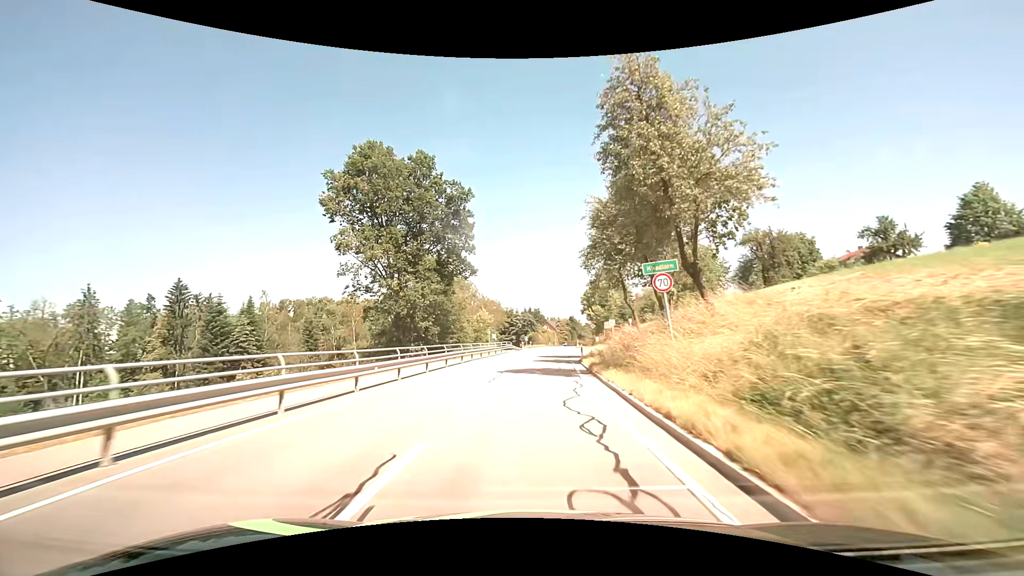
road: secondary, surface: asphalt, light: Day
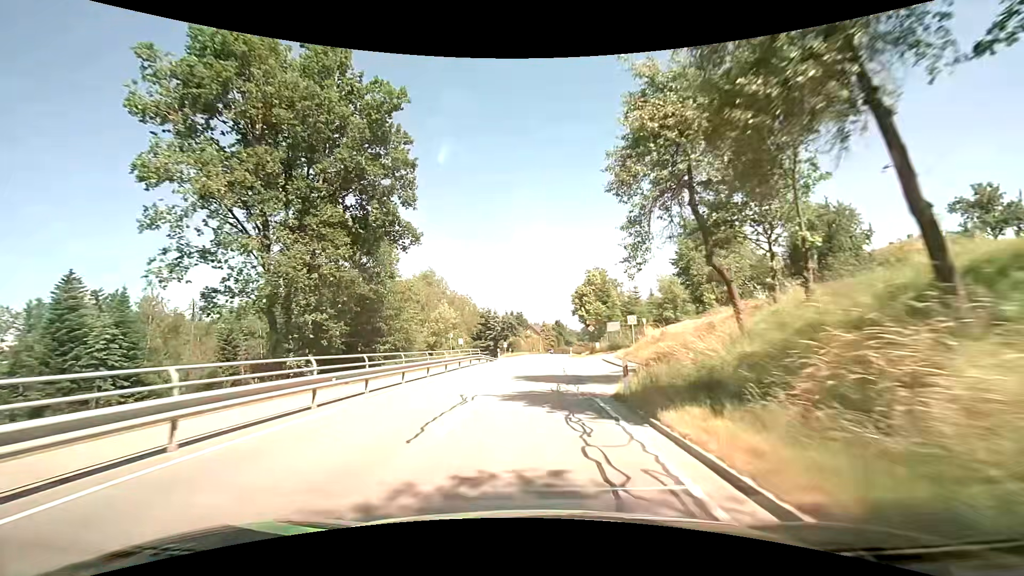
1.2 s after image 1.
(+0.3, +18.8) m; +2°
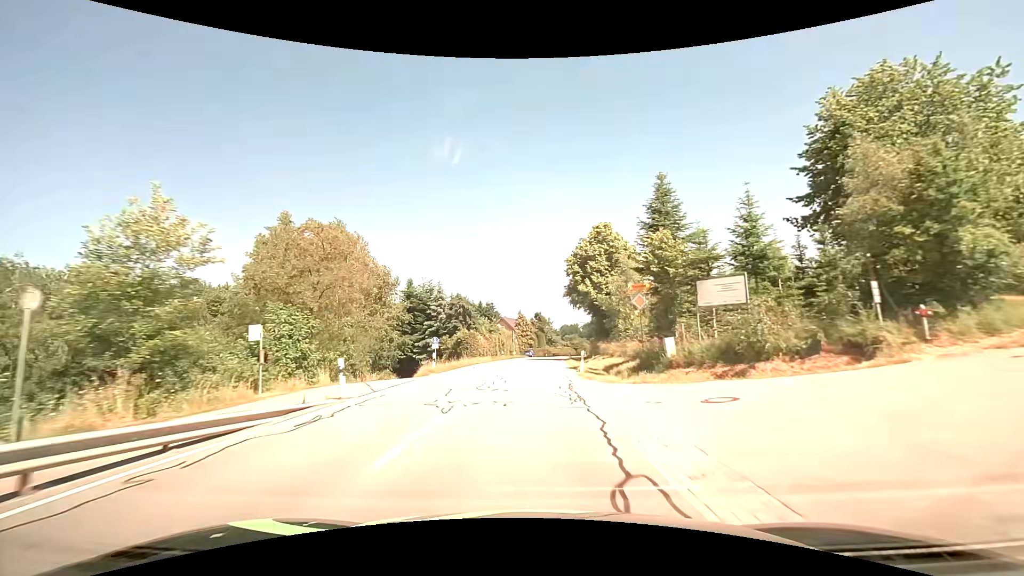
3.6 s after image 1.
(+1.1, +37.9) m; +3°
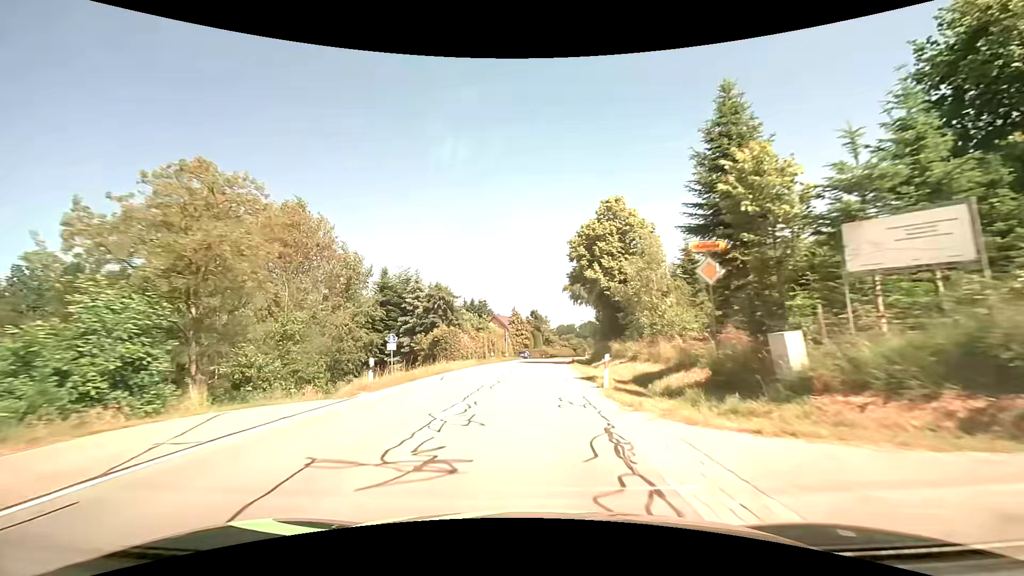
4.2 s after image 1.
(0.0, +9.7) m; 0°
(0, +10) (0, +20) (+1, +30) (+1, +40) (+2, +50) (+3, +60) (+4, +70) (+5, +80) (+7, +90) (+9, +99) m
